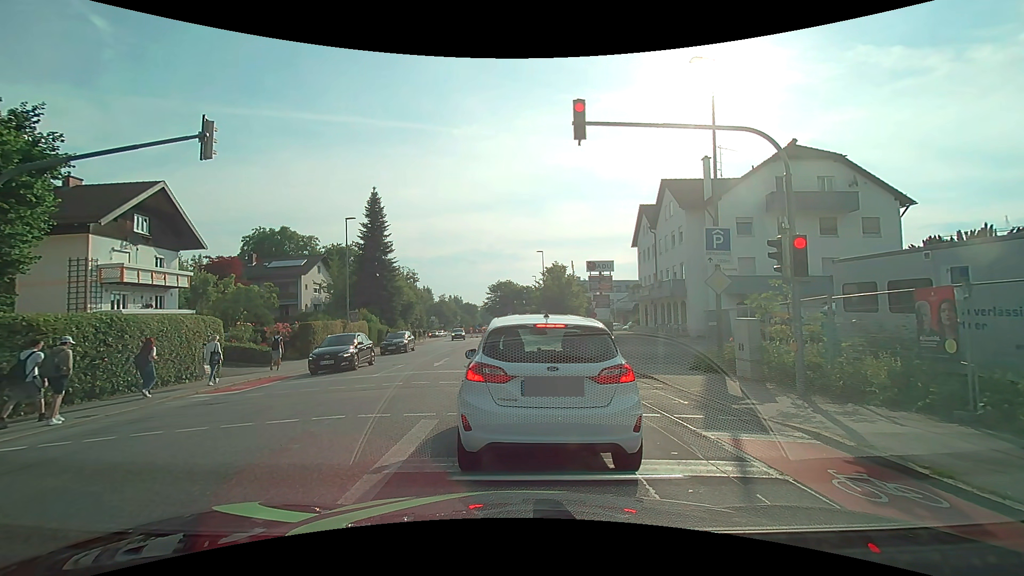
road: tertiary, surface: asphalt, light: Day
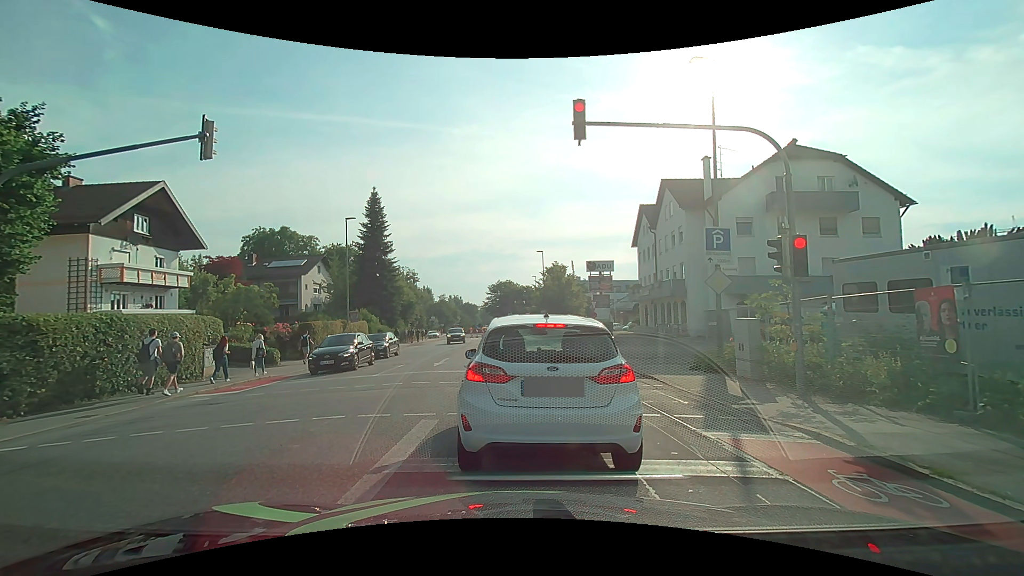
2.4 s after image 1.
(0.0, 0.0) m; 0°
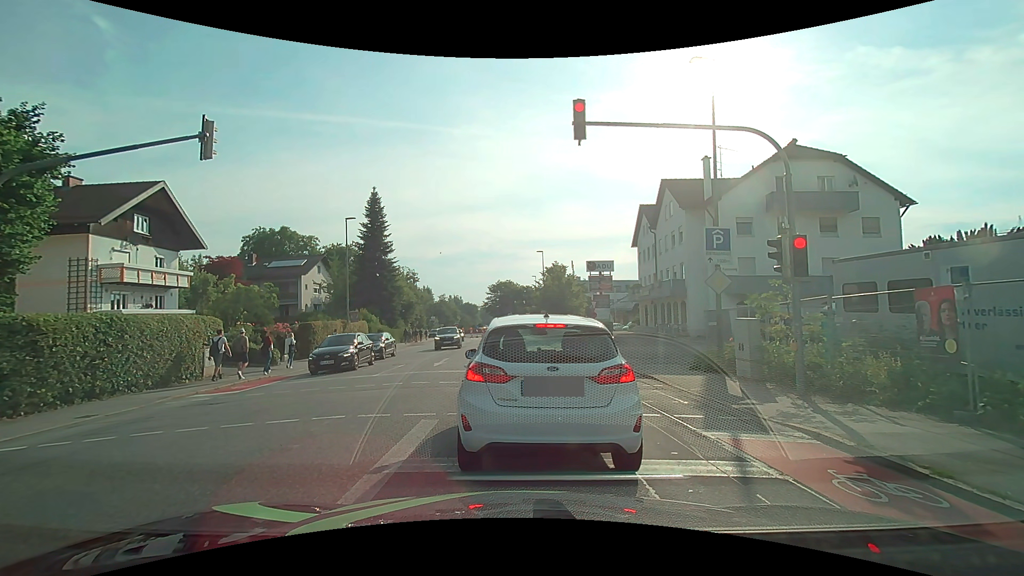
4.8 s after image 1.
(0.0, 0.0) m; 0°
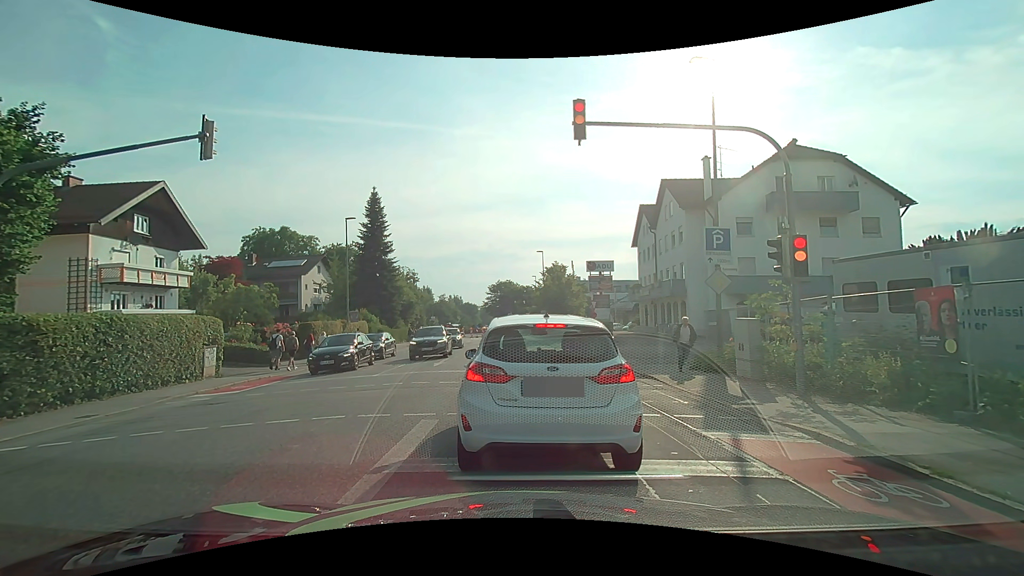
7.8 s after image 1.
(0.0, 0.0) m; 0°
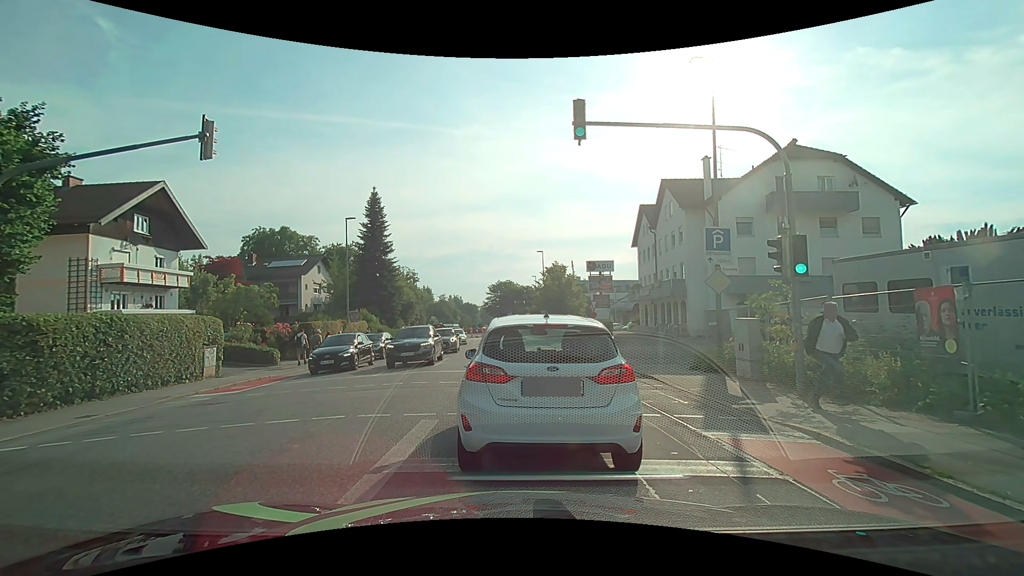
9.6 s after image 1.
(0.0, 0.0) m; 0°
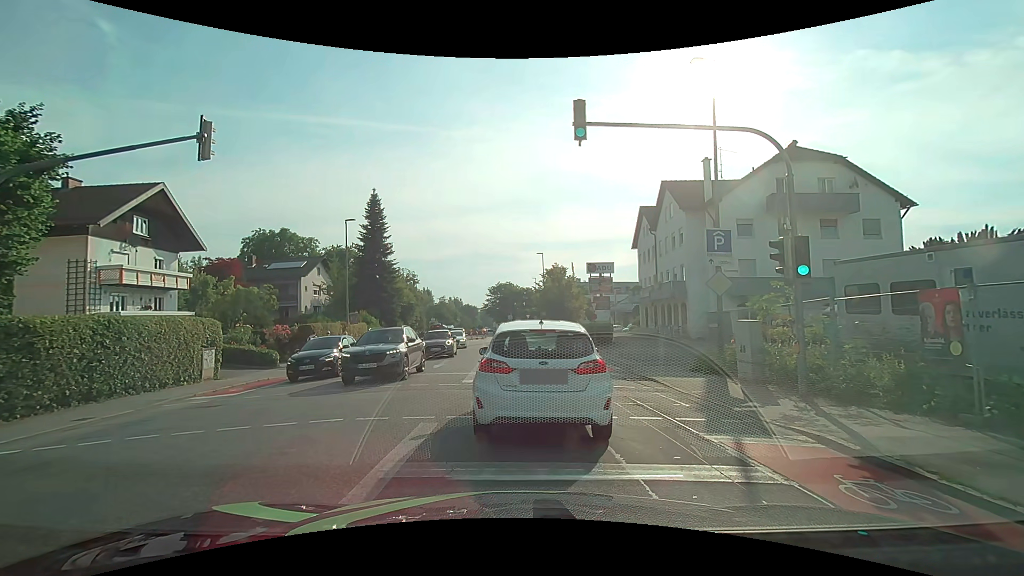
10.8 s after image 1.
(0.0, +0.1) m; 0°
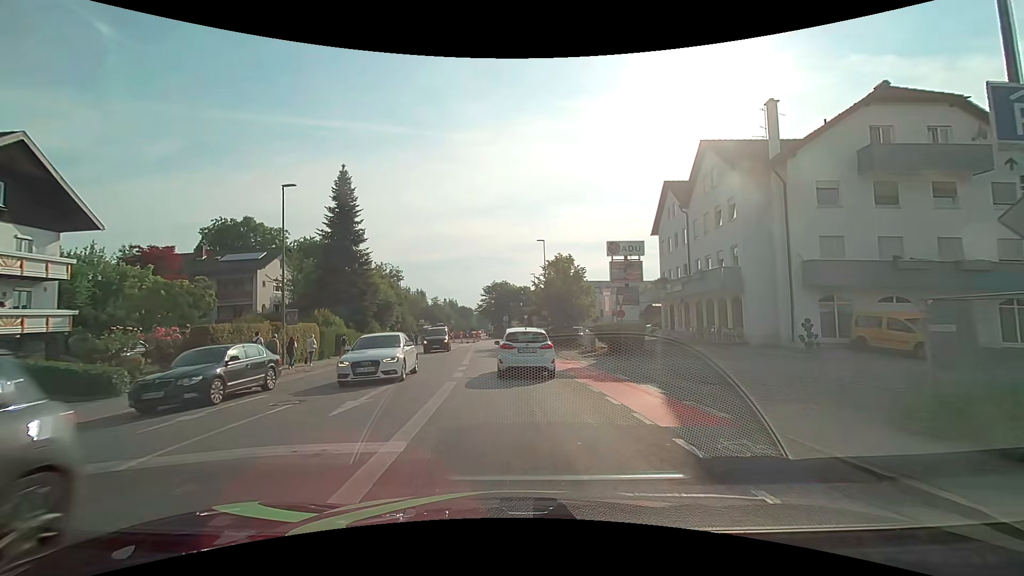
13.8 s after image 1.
(0.0, +10.5) m; 0°
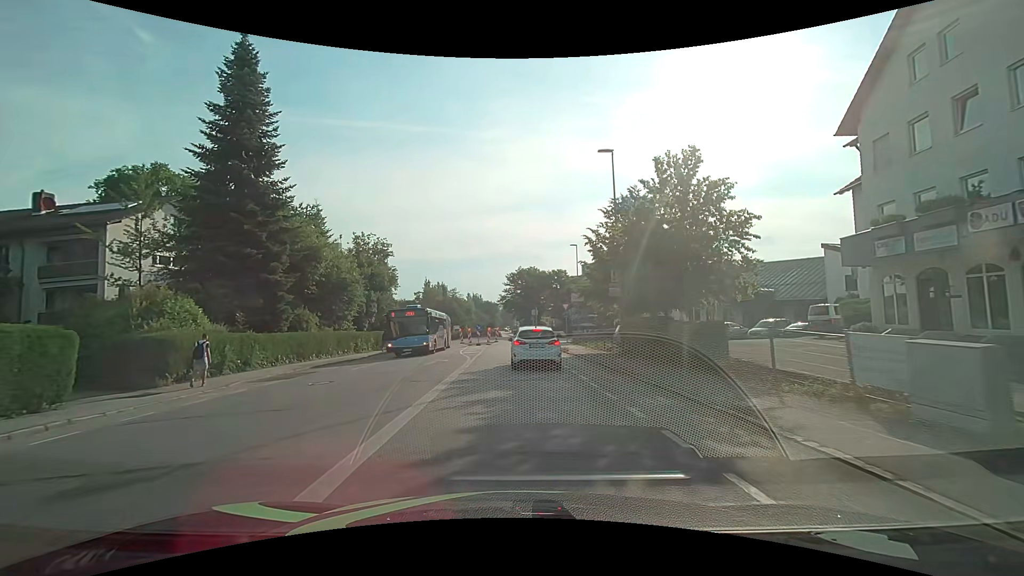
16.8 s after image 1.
(-0.6, +24.0) m; -3°
(0, +10) (0, +20) (0, +30) (0, +40) (0, +50) (+2, +60) (+3, +70) (+1, +79) (-2, +89) (-3, +99) m
